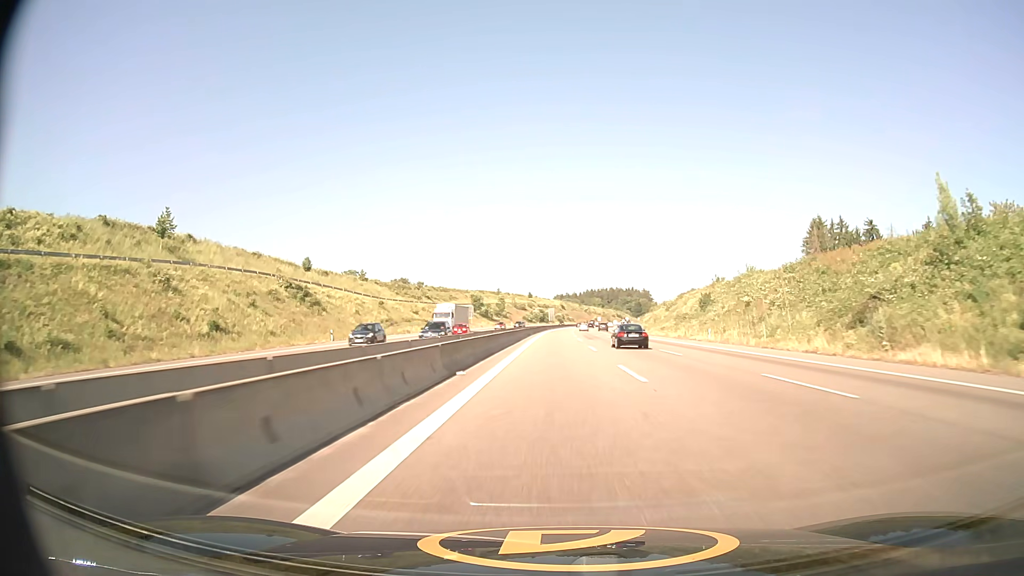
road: motorway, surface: asphalt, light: Day
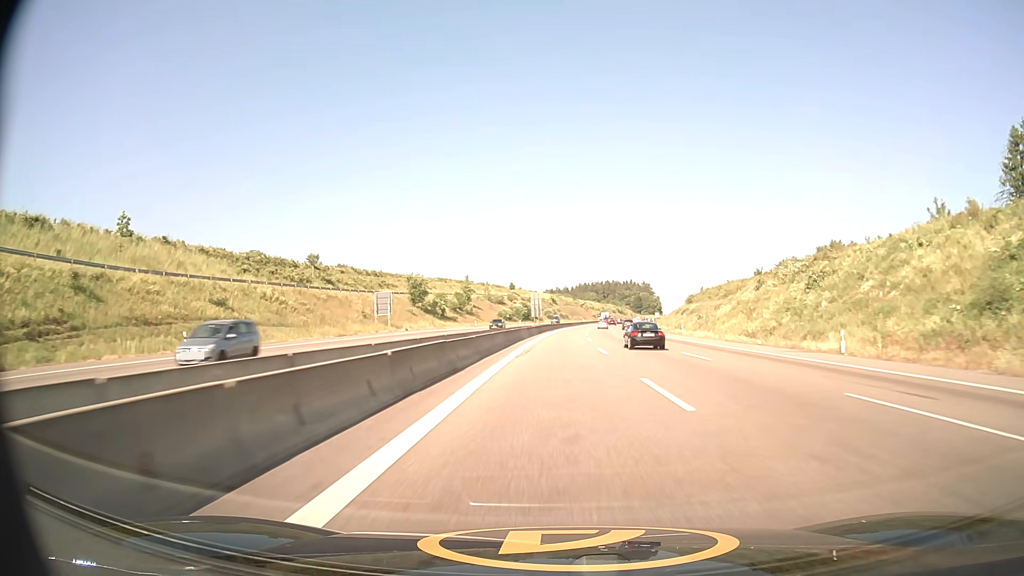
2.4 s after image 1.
(+0.4, +76.8) m; +1°
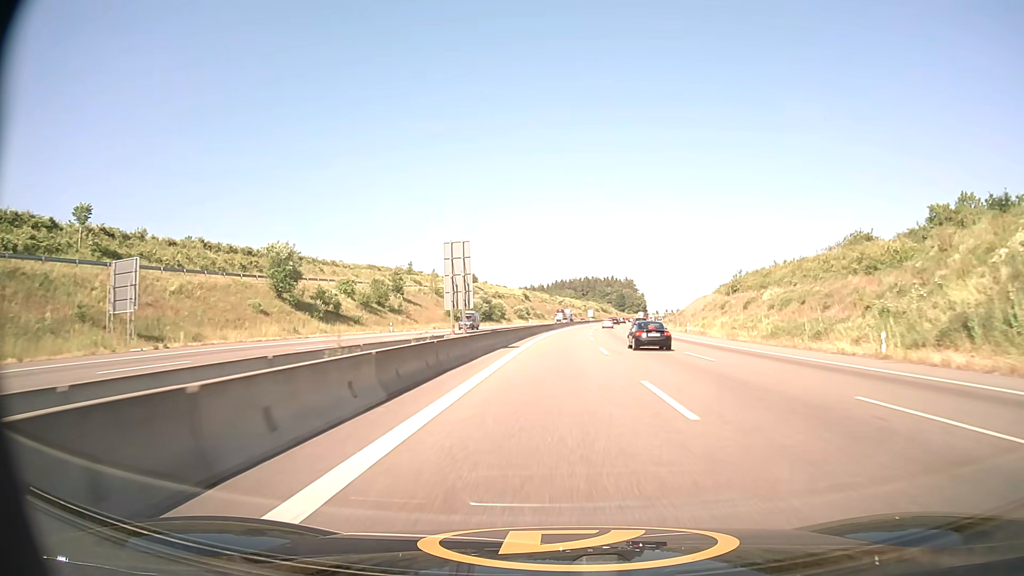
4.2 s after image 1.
(+1.0, +54.1) m; +2°
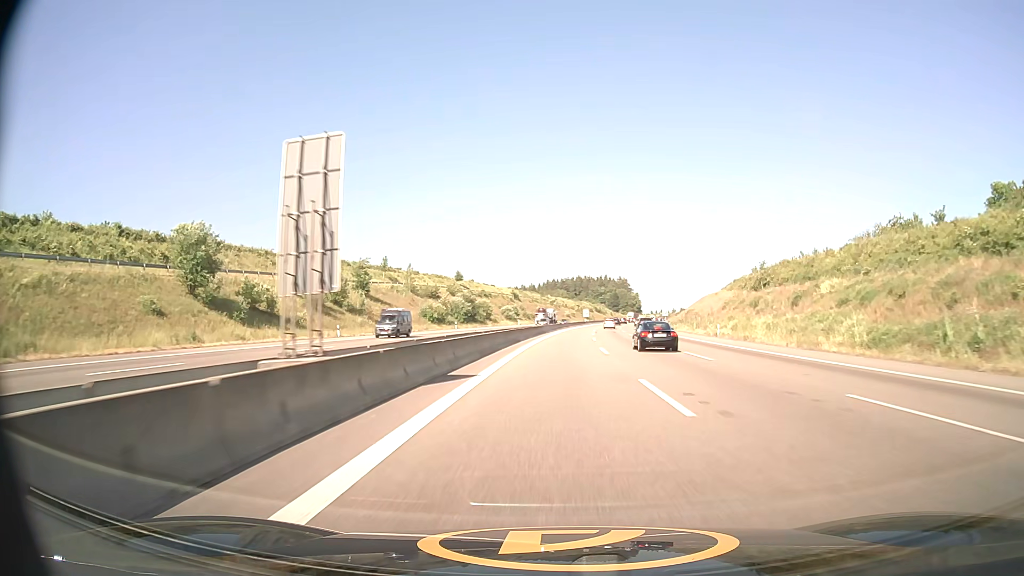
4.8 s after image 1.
(+0.1, +17.3) m; +1°
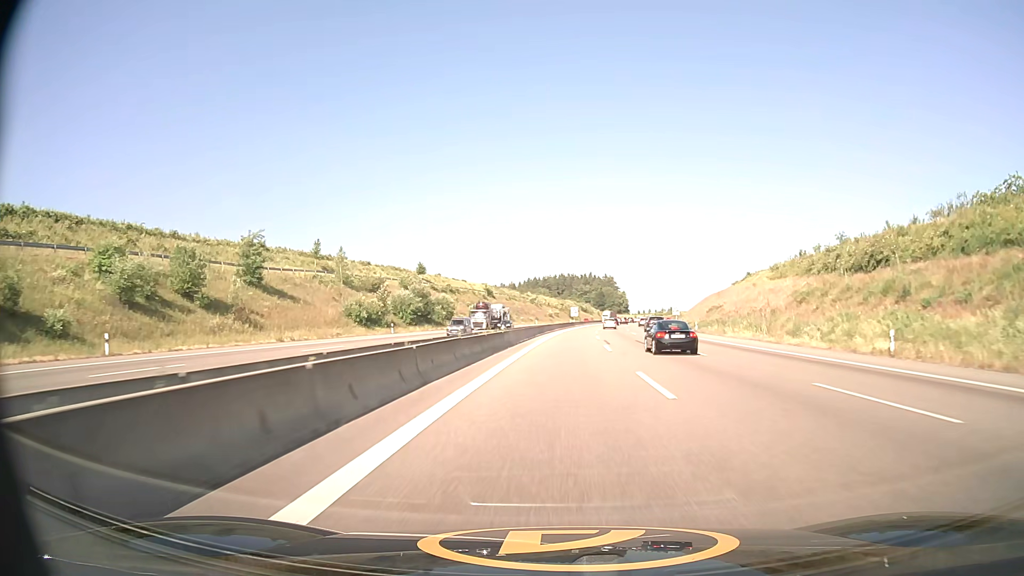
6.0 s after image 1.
(+0.4, +33.6) m; +1°
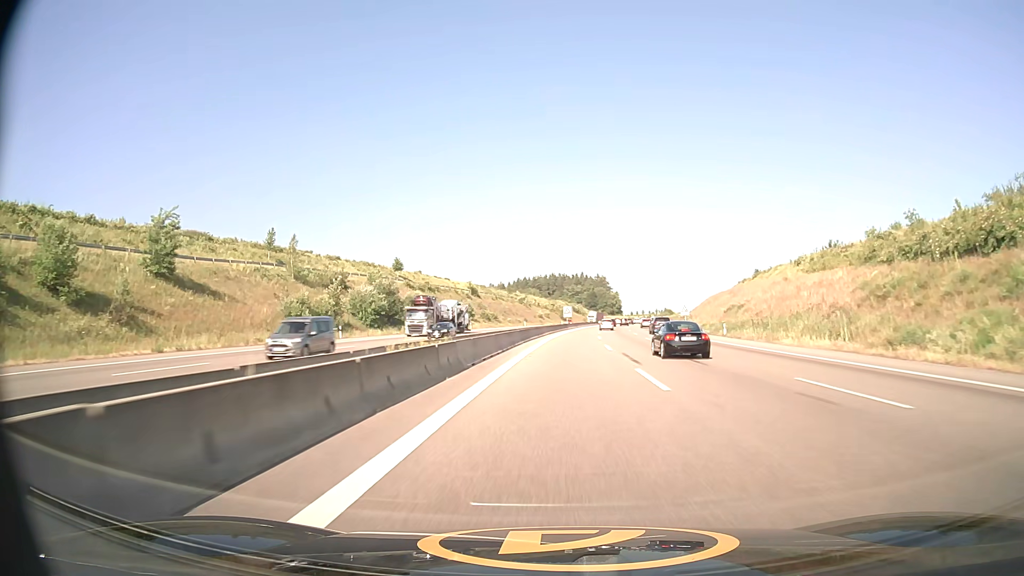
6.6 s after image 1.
(+0.1, +16.2) m; +1°
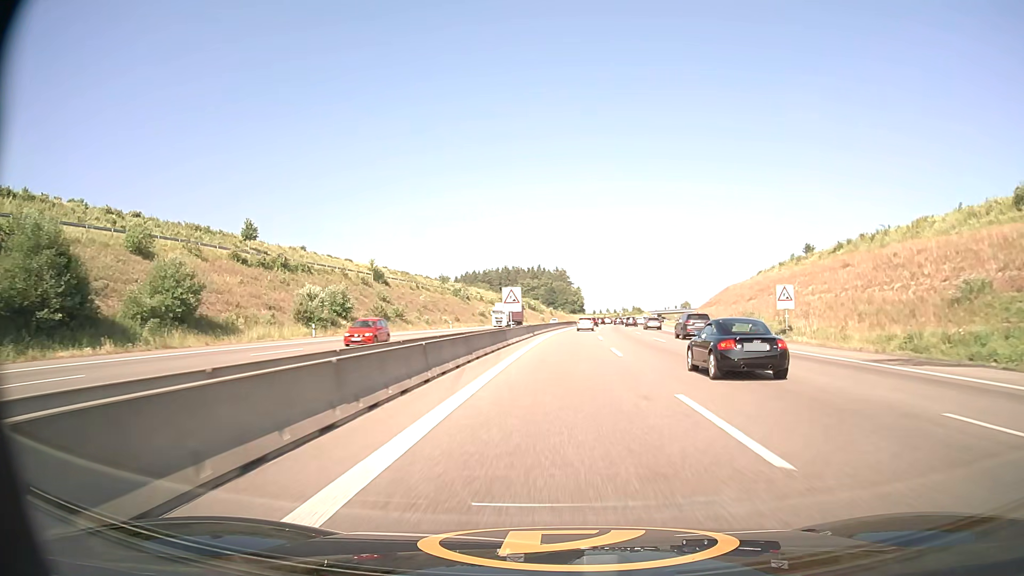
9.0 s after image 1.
(+2.0, +60.3) m; +4°
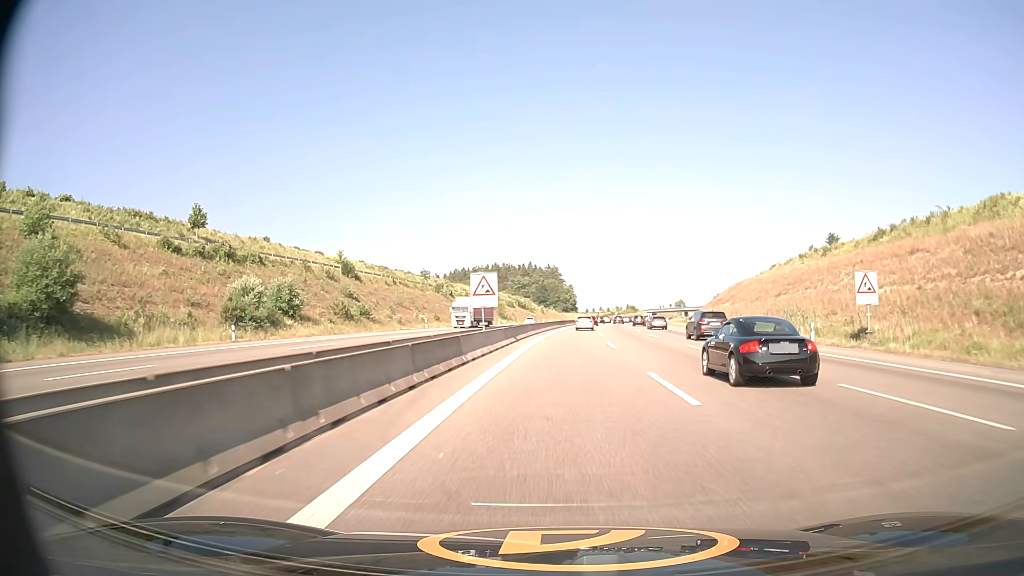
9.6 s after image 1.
(+0.1, +13.4) m; +1°
(0, +10) (0, +20) (0, +30) (+1, +40) (+1, +50) (+2, +60) (+3, +70) (+4, +80) (+4, +90) (+5, +100) m
